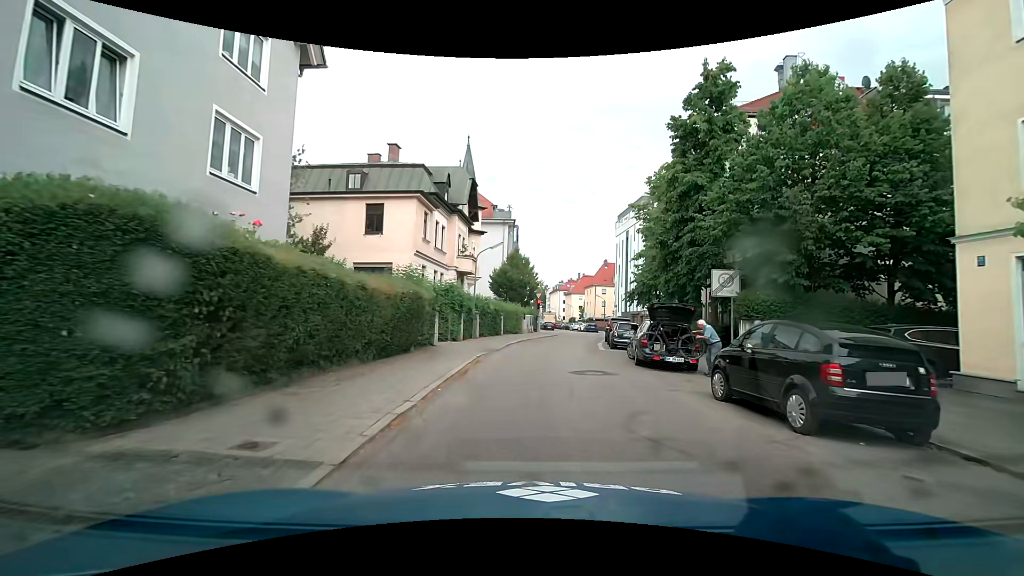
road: residential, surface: asphalt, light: Day
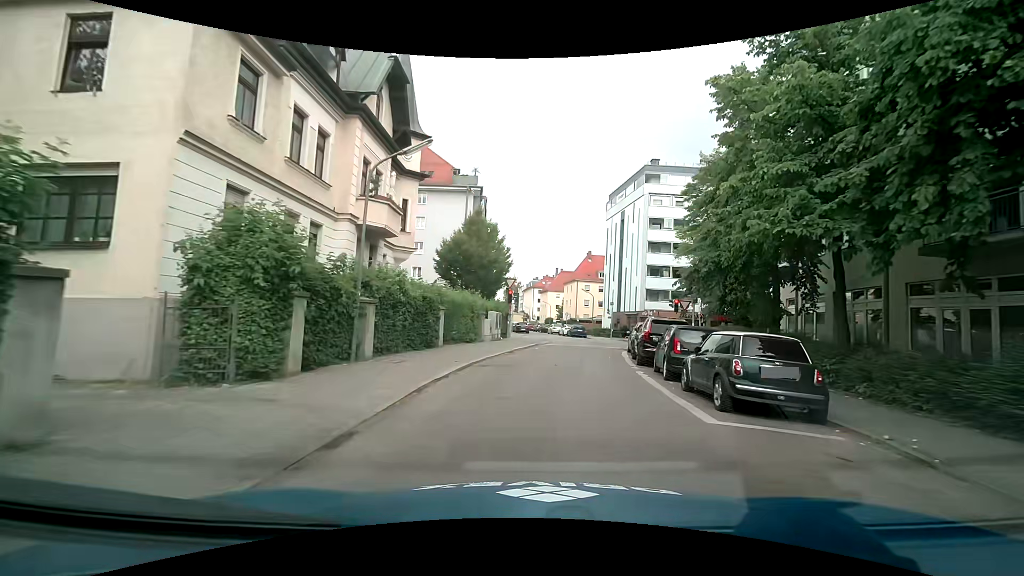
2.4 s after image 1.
(+1.4, +17.3) m; +6°
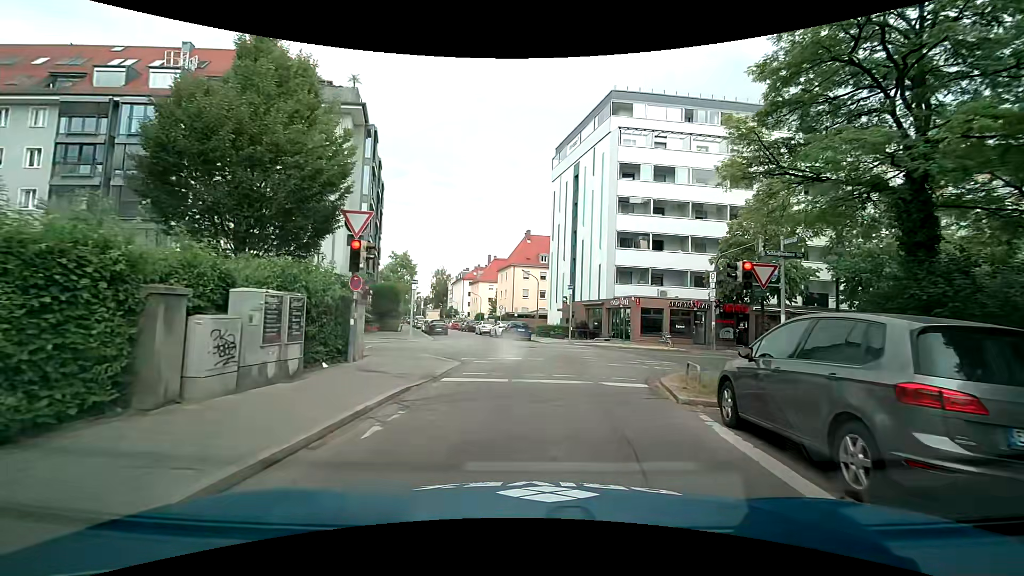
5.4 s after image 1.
(+1.3, +19.2) m; +5°
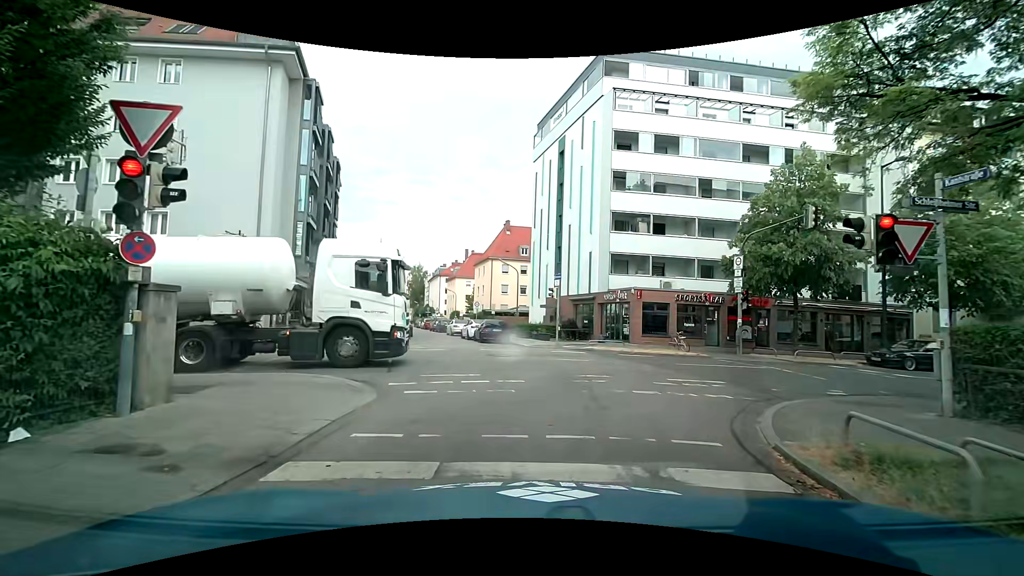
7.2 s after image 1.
(+0.4, +6.1) m; +3°
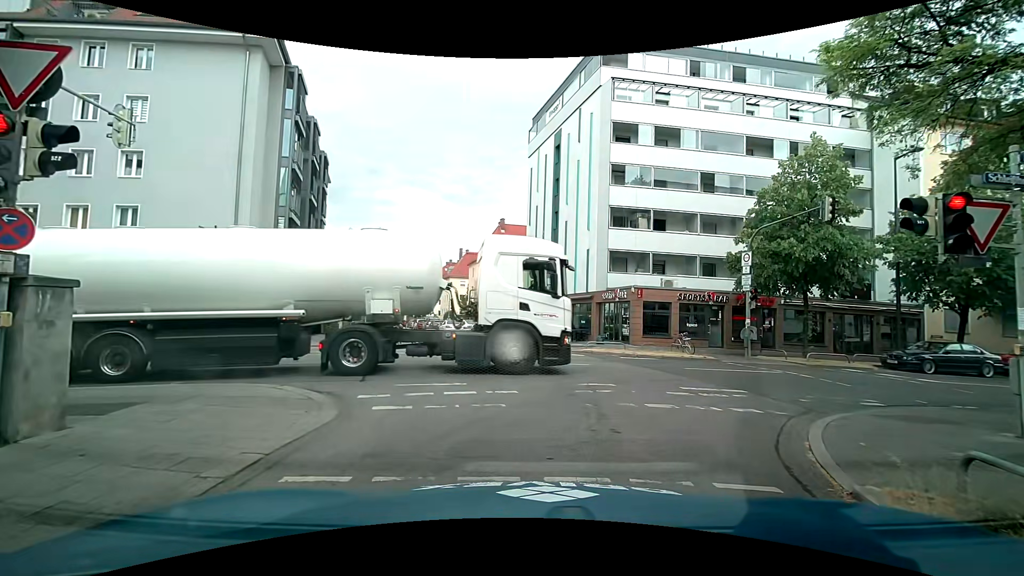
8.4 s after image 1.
(+0.1, +1.3) m; +3°
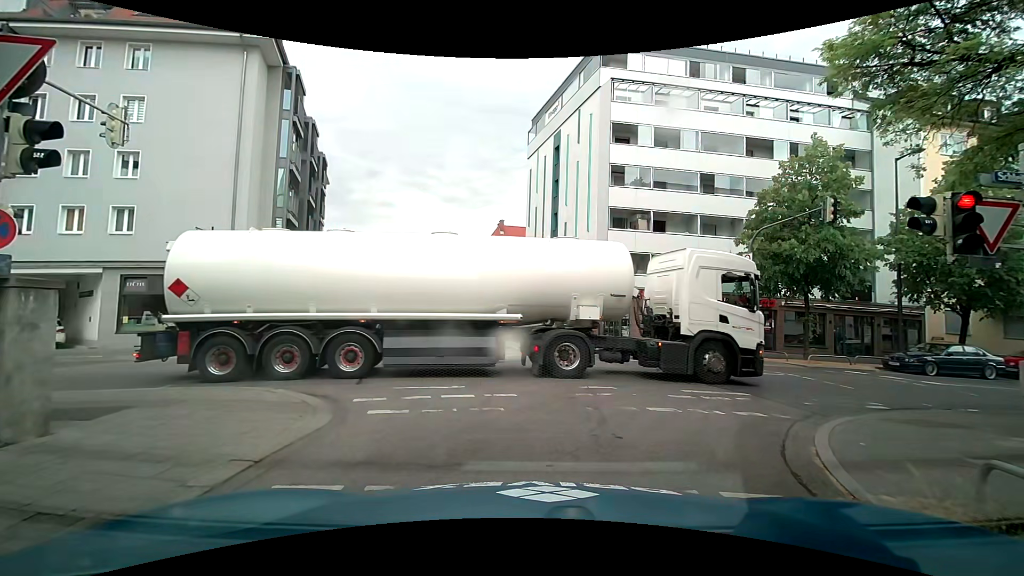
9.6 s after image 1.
(0.0, +0.2) m; 0°
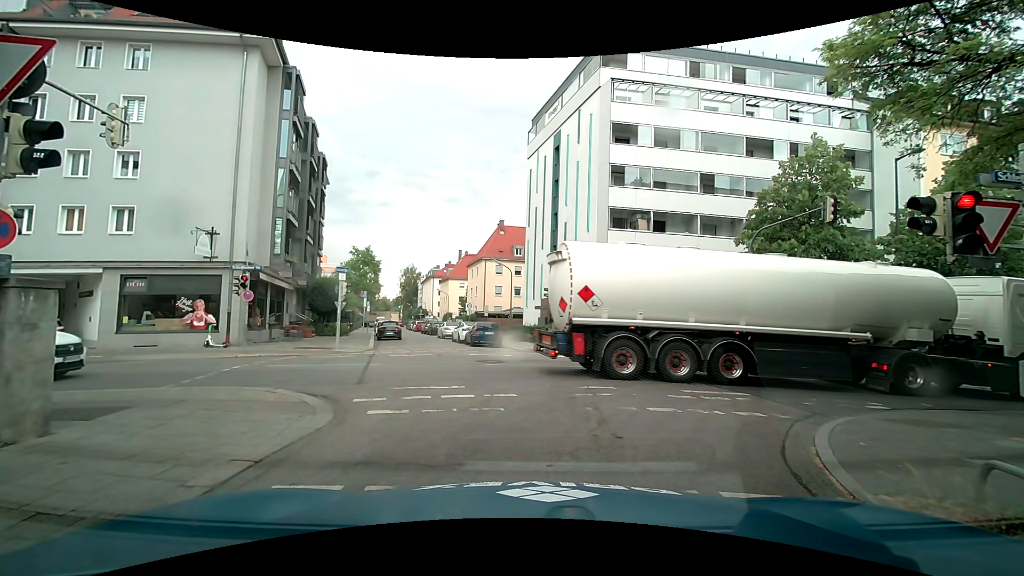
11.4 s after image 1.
(0.0, 0.0) m; 0°
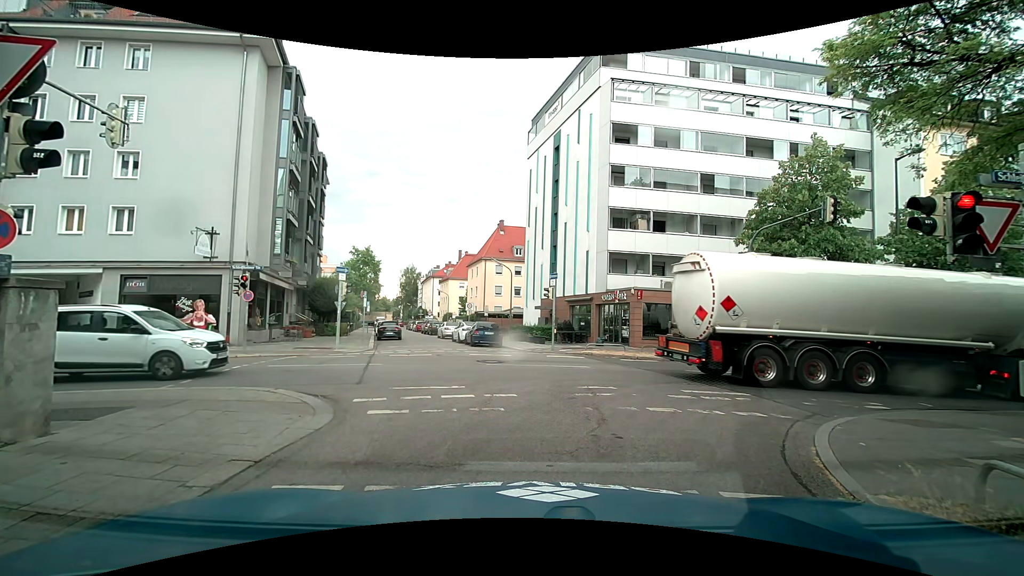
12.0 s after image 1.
(0.0, 0.0) m; 0°
